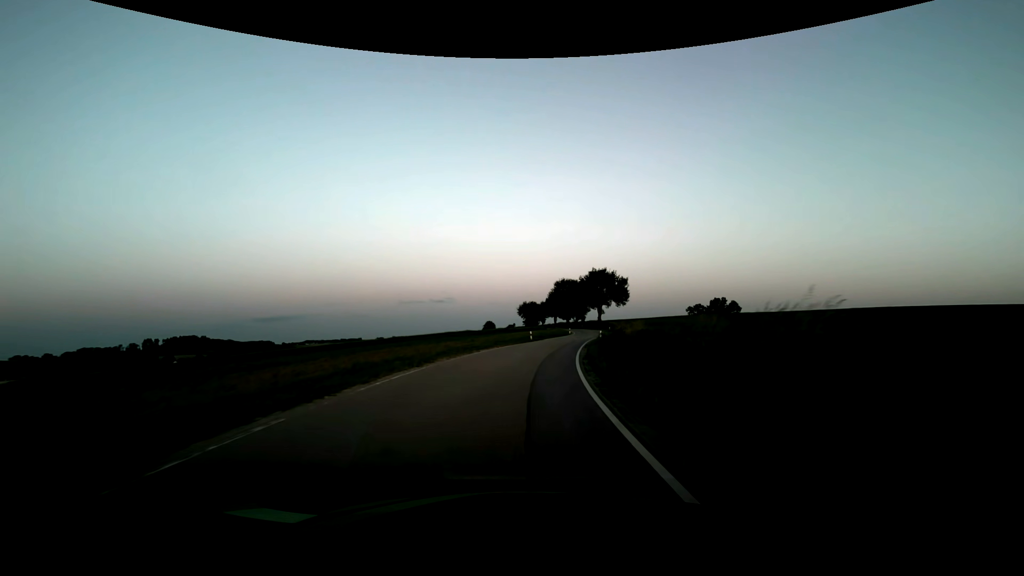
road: secondary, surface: asphalt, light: Dusk
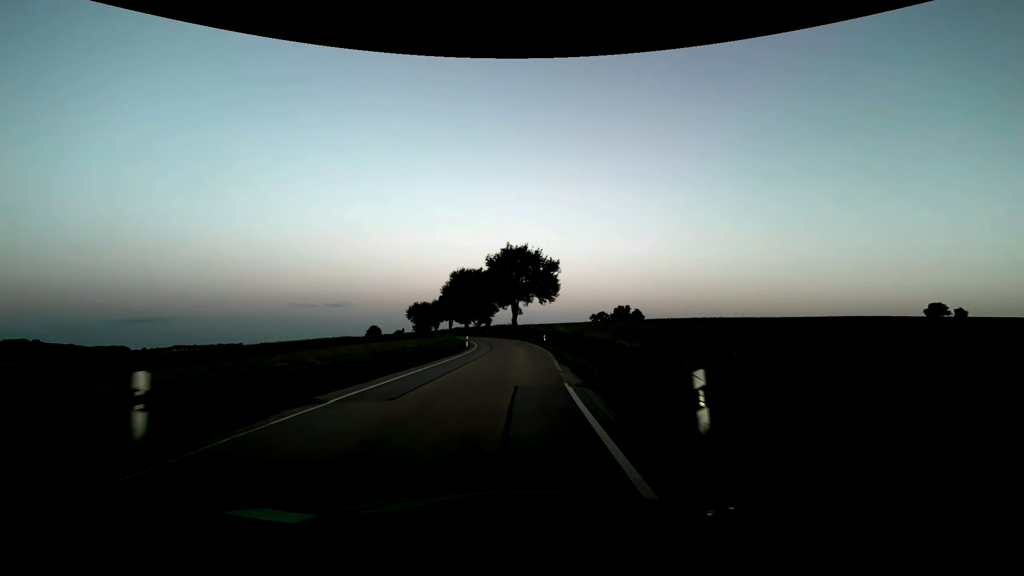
(+4.4, +42.4) m; +11°
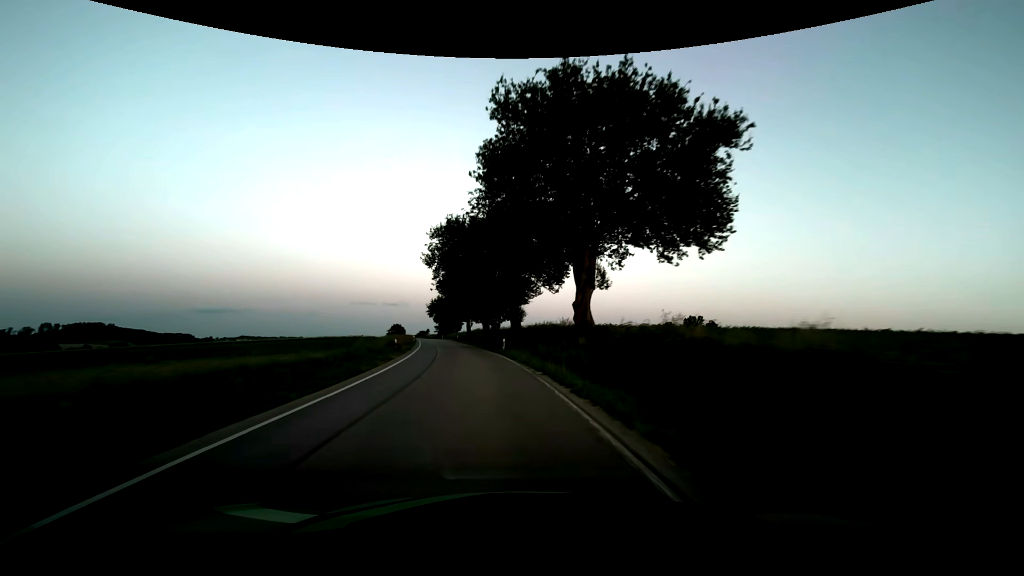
(-0.3, +53.5) m; -5°
(0, +10) (-1, +20) (-3, +30) (-4, +40) (-6, +50) (-8, +59) (-10, +69) (-12, +79) (-14, +89) (-16, +99) m
